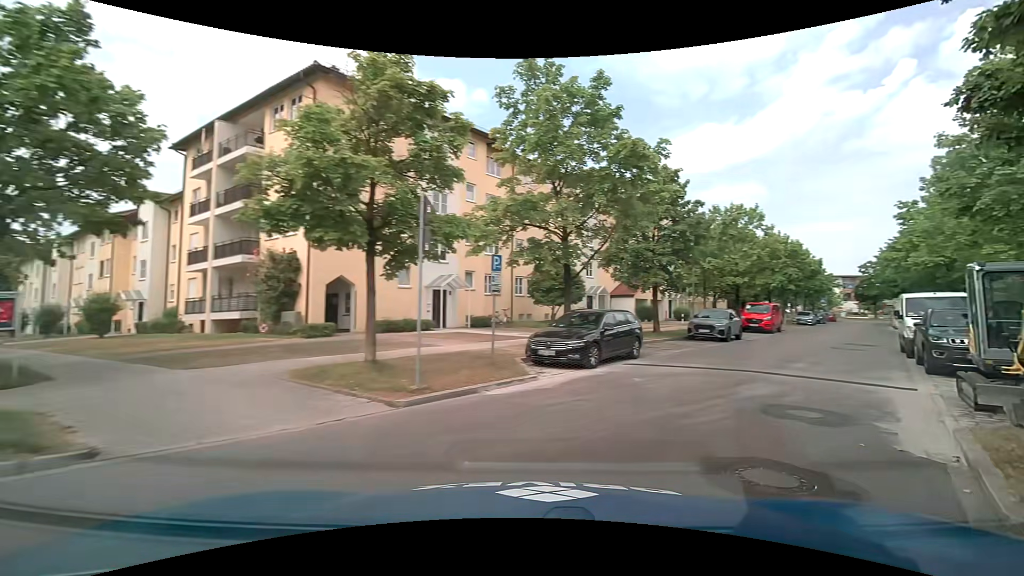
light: Day
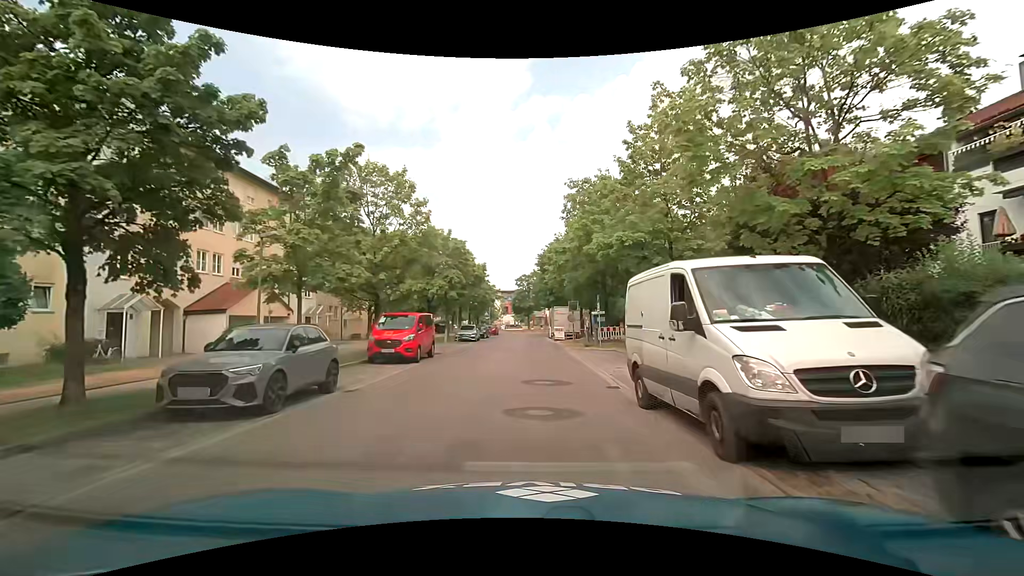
(+6.8, +15.1) m; +33°
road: residential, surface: asphalt
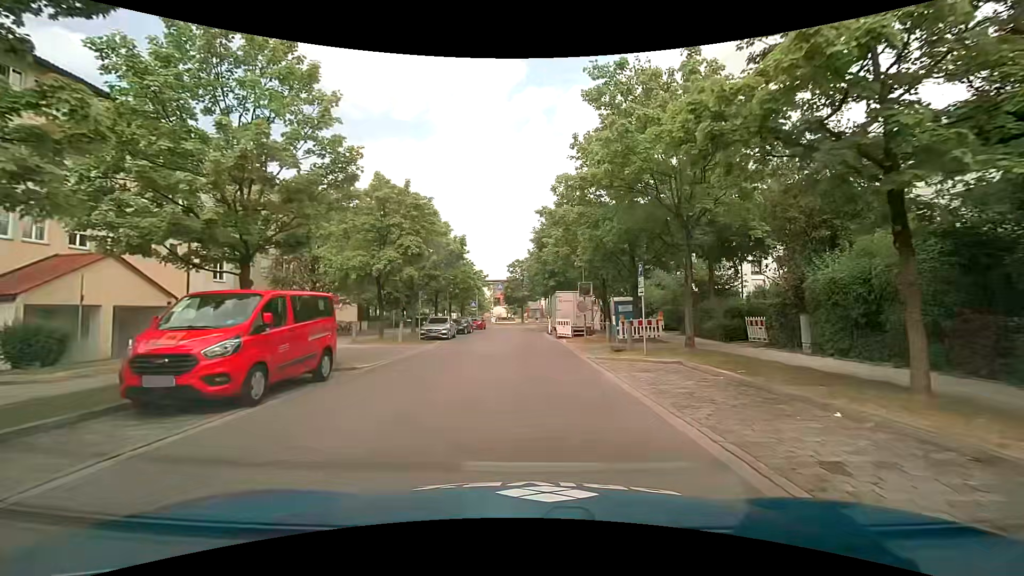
(+0.1, +11.5) m; 0°
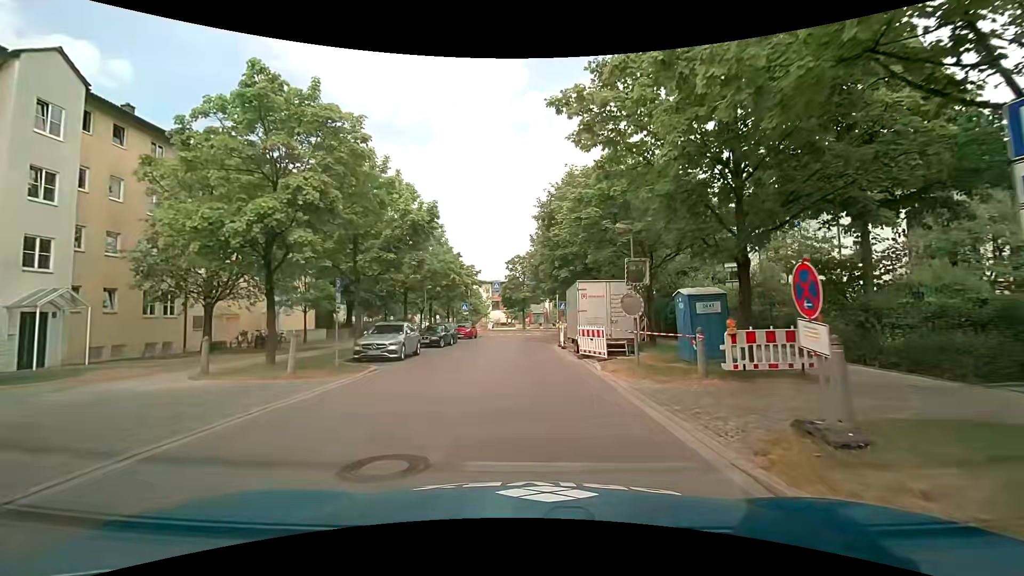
(+0.1, +11.9) m; 0°
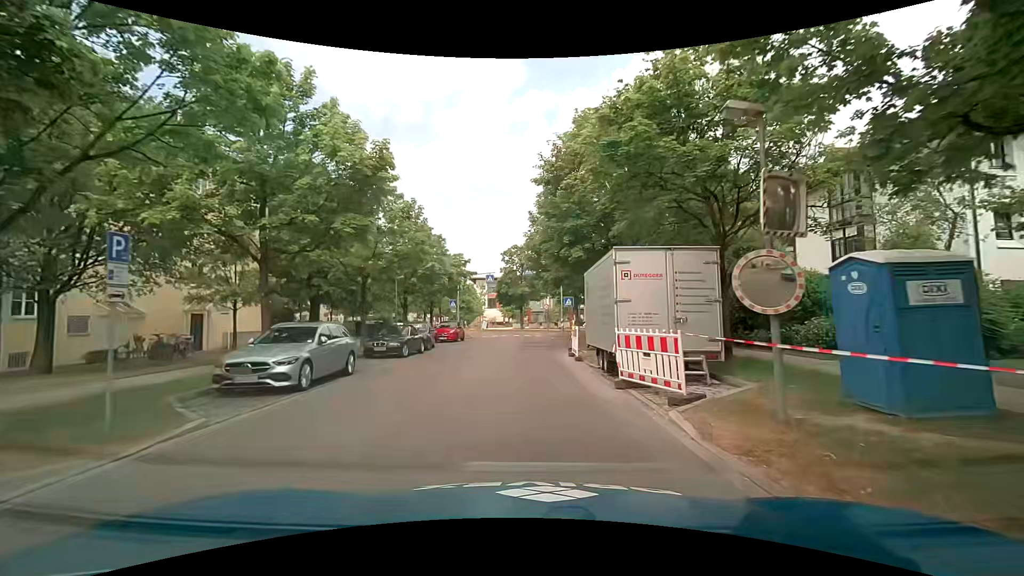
(+0.1, +8.1) m; +1°
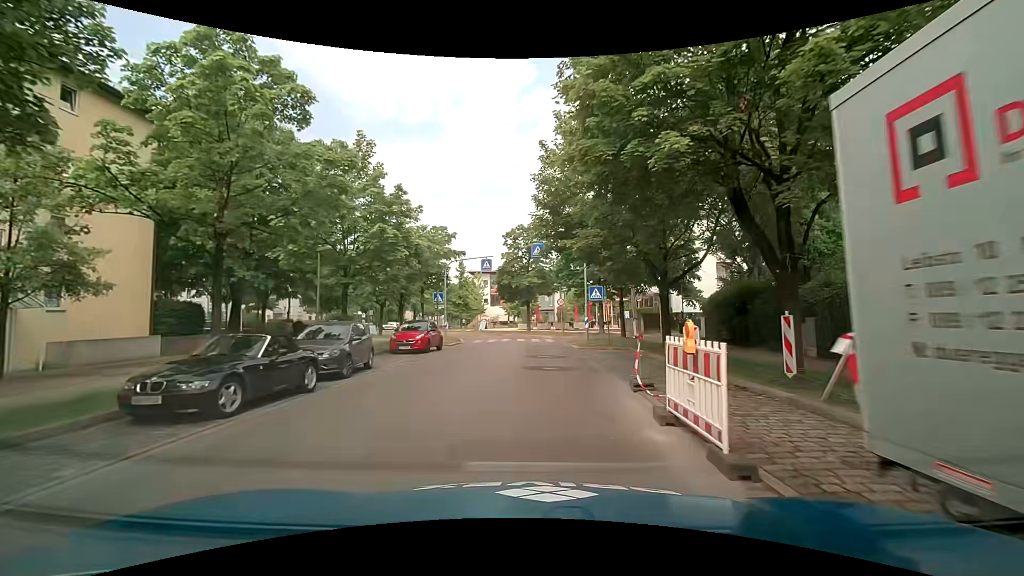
(-0.3, +12.3) m; -2°
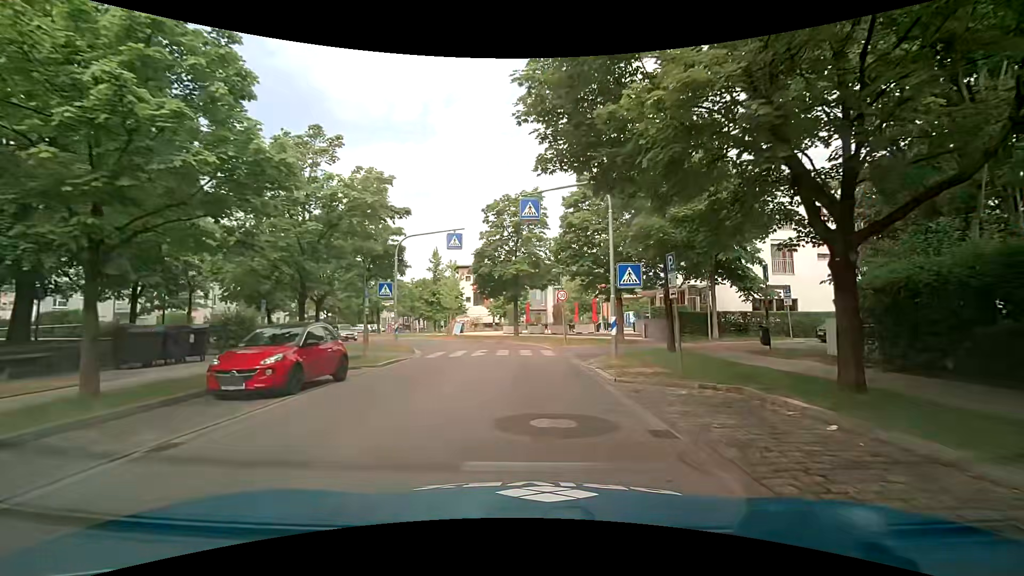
(0.0, +11.8) m; +1°
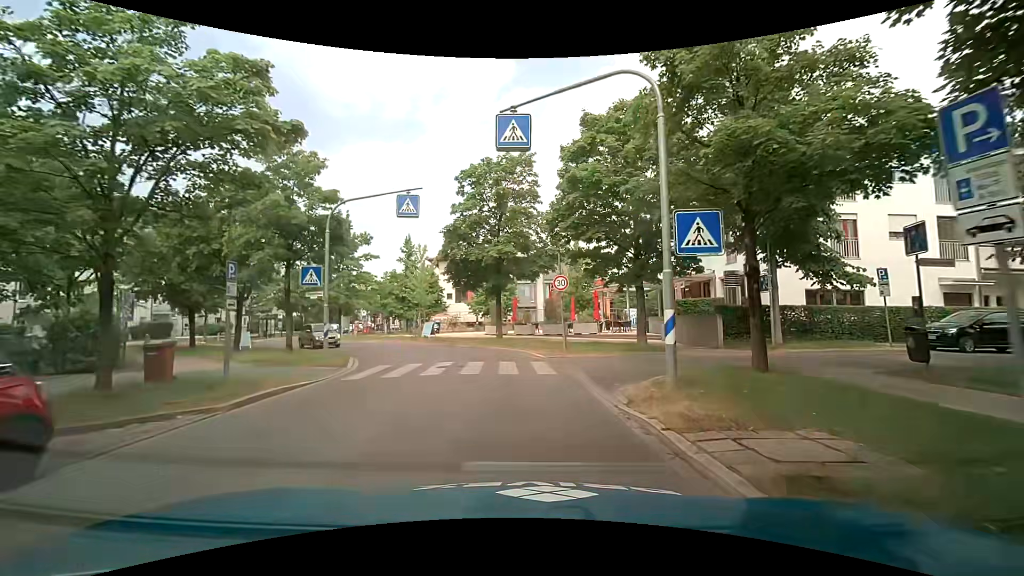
(+0.1, +7.8) m; +2°
(0, +10) (-1, +20) (-6, +29) (-13, +36) (-20, +43) (-24, +52) (-25, +62) (-25, +72) (-25, +82) (-26, +92) m
